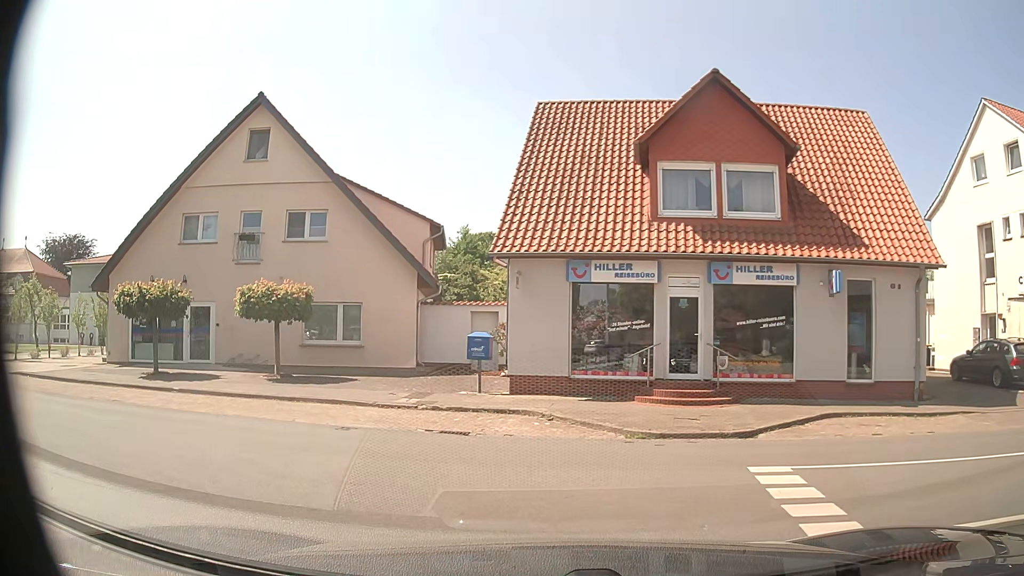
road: secondary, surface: asphalt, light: Day
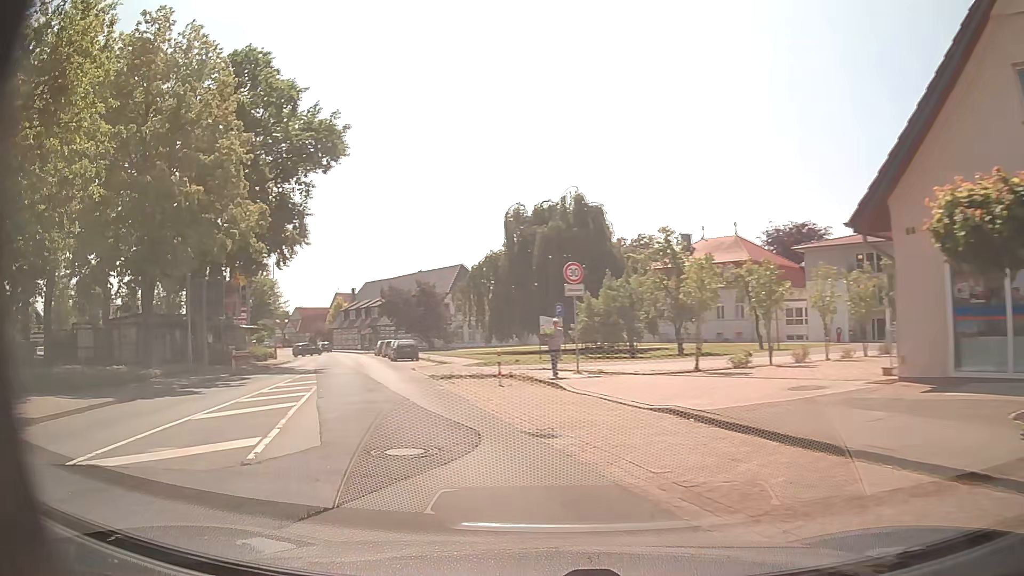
(-8.4, +12.0) m; -66°
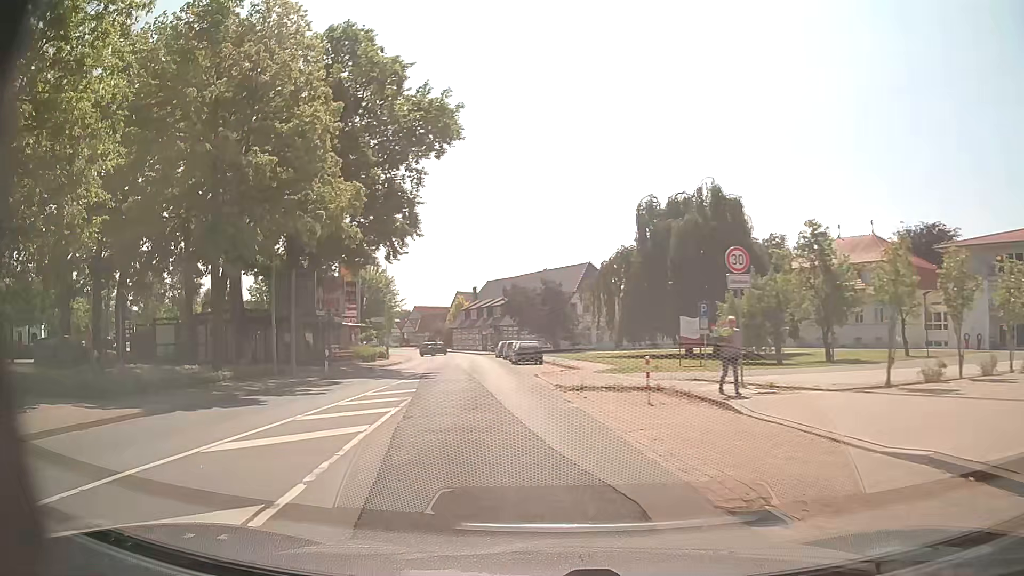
(-0.5, +4.2) m; -12°
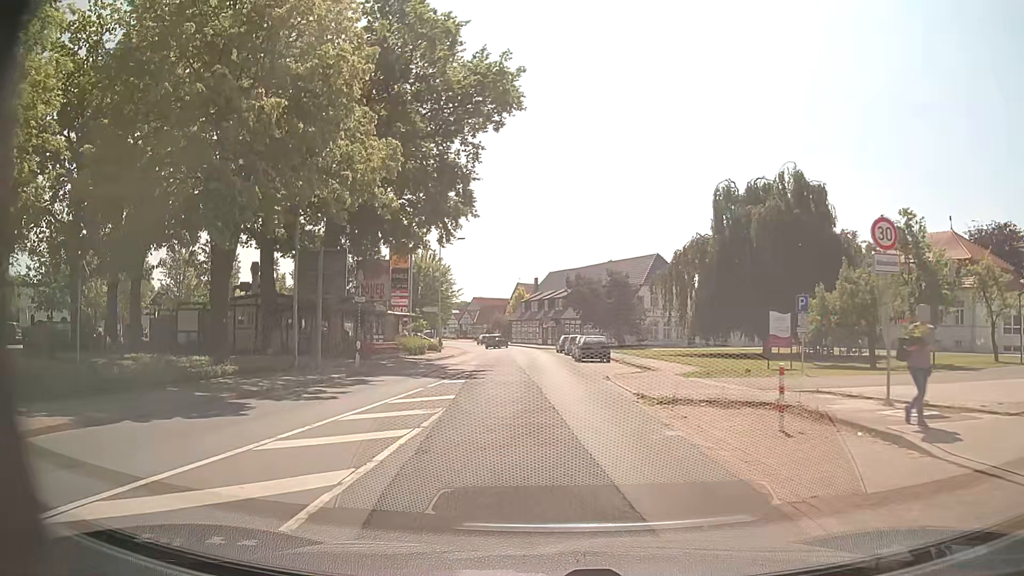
(-0.2, +4.3) m; -4°
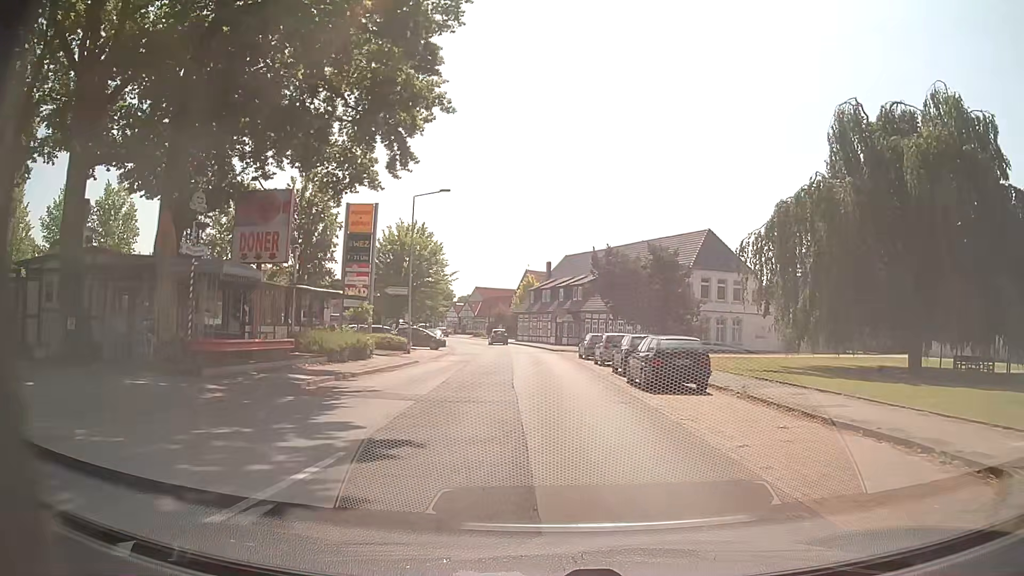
(-0.7, +18.5) m; -1°
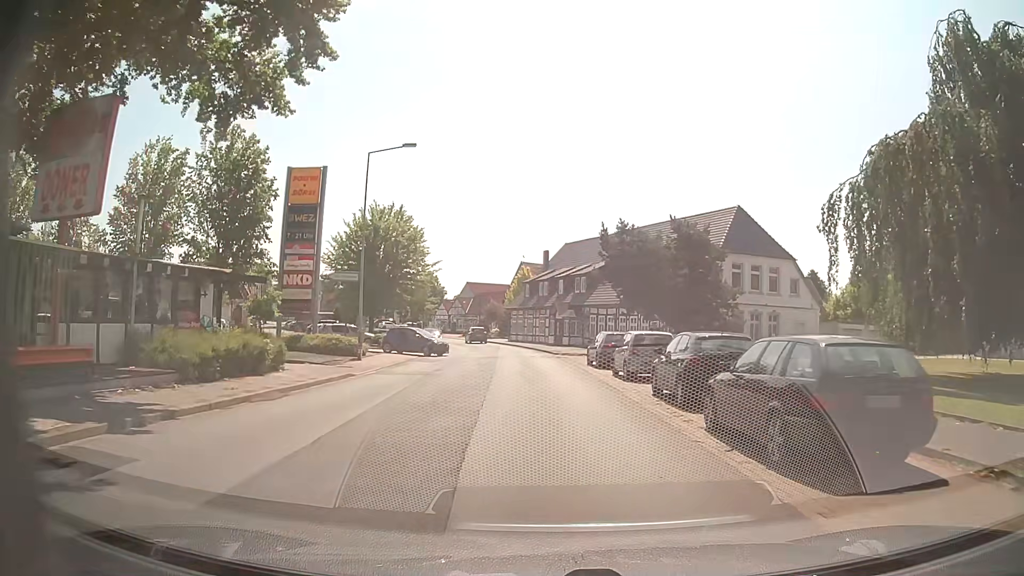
(0.0, +10.2) m; 0°
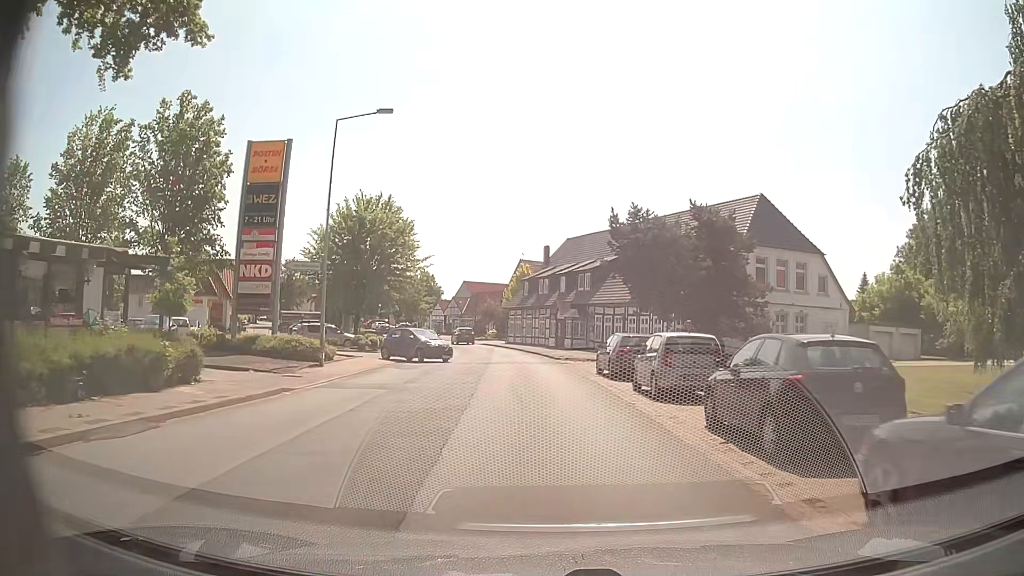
(0.0, +5.3) m; -1°
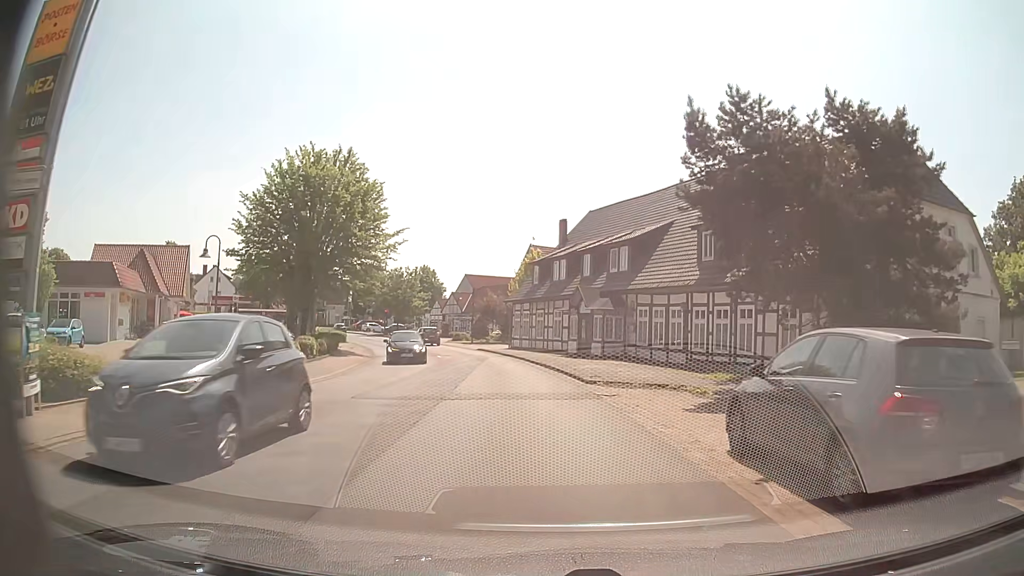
(+0.1, +16.3) m; 0°
(0, +10) (-1, +20) (-2, +30) (-4, +40) (-6, +49) (-10, +59) (-14, +68) (-18, +77) (-23, +86) (-28, +94) m
